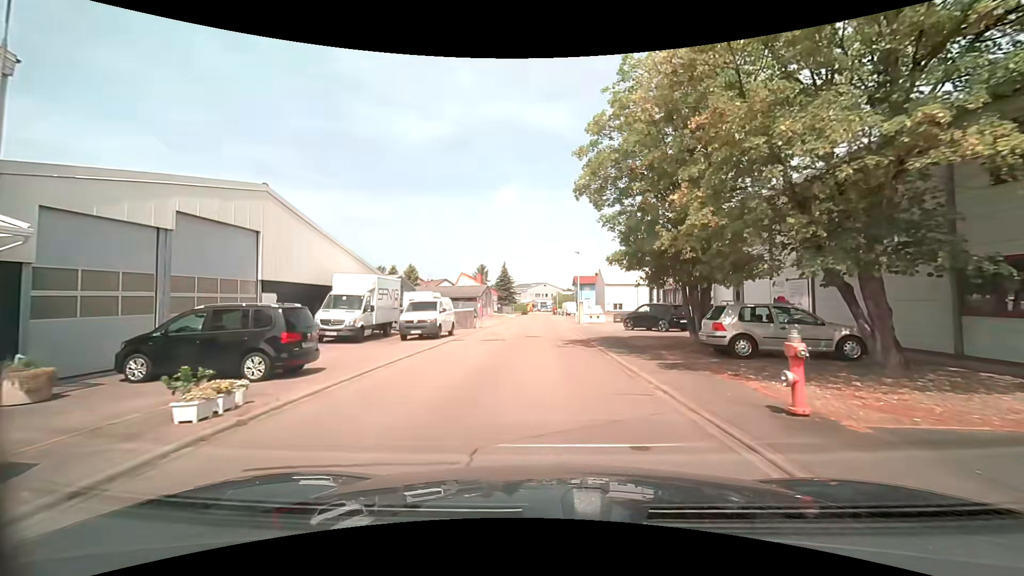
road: residential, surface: asphalt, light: Day
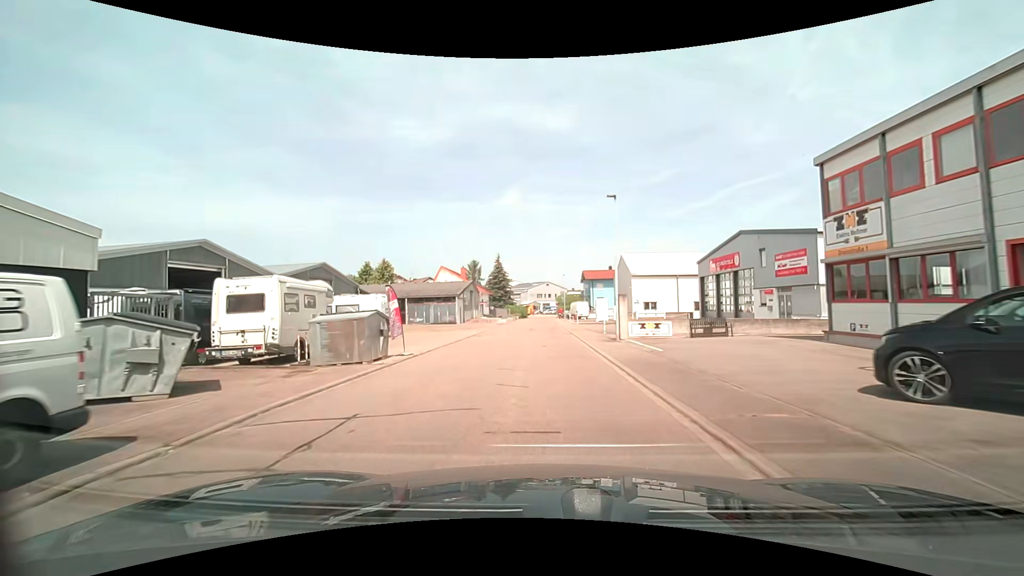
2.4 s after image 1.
(-0.1, +22.5) m; -1°
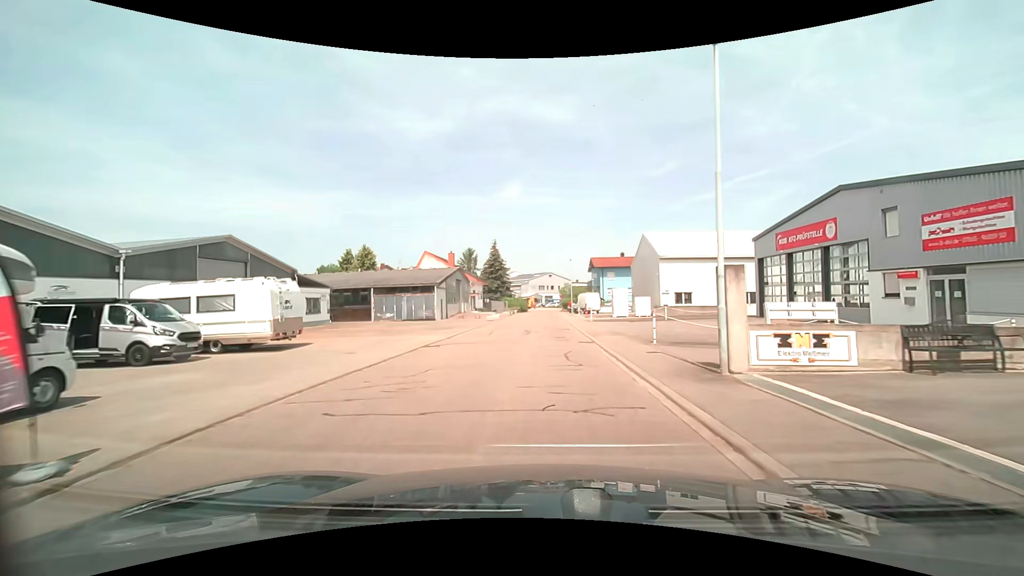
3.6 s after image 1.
(0.0, +12.5) m; 0°
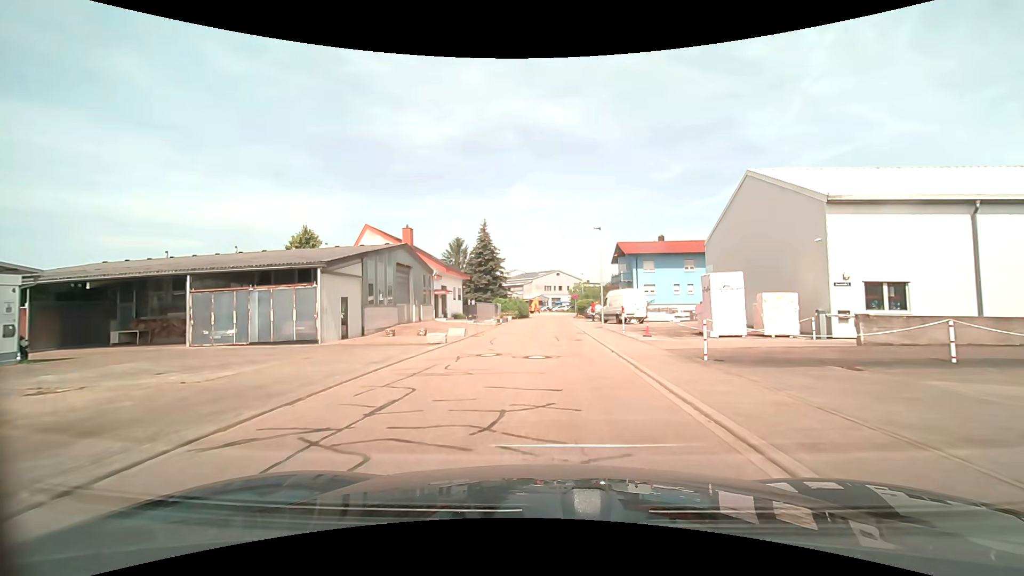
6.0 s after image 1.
(-0.2, +25.0) m; -1°
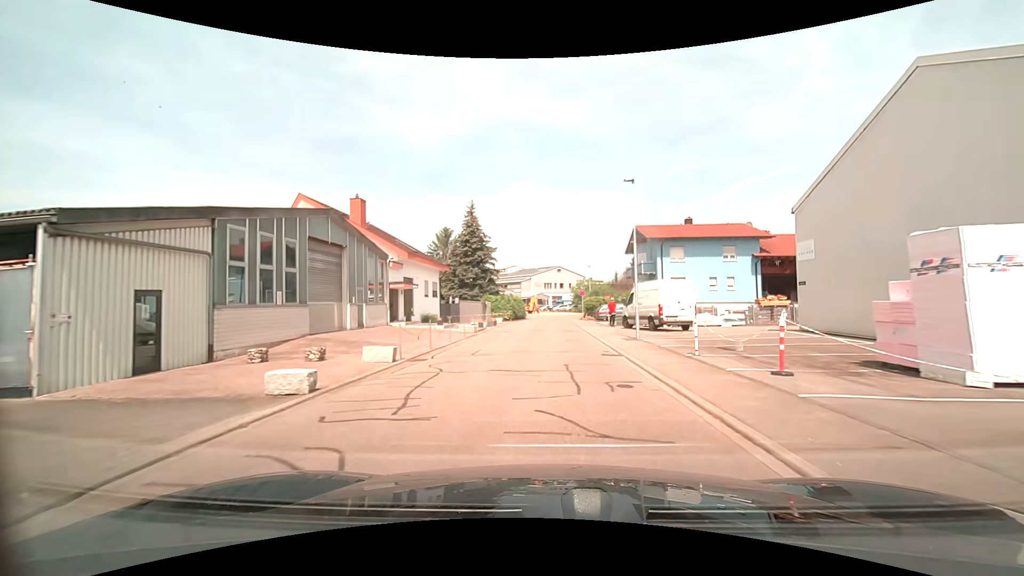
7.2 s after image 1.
(0.0, +12.0) m; 0°
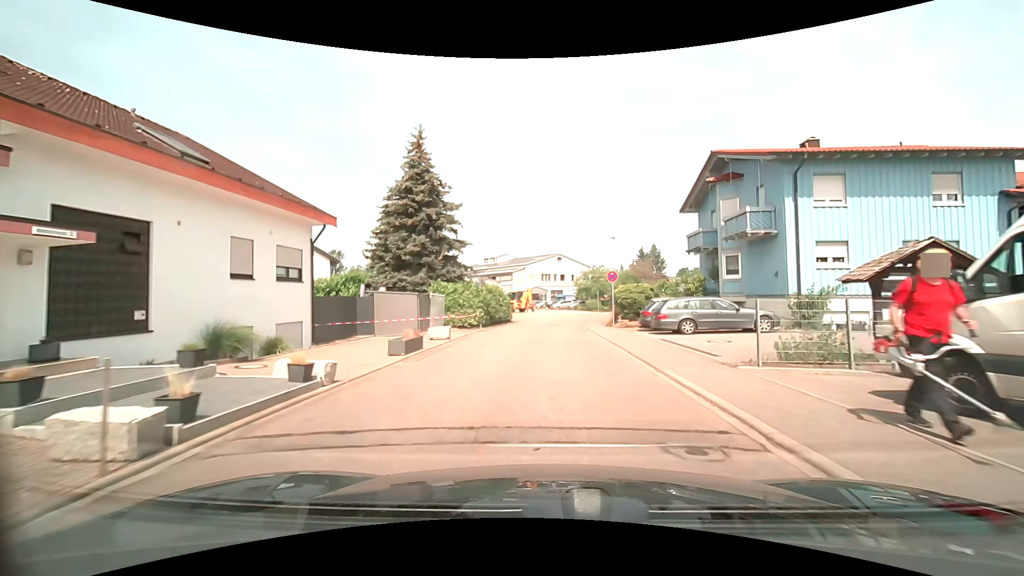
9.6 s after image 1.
(0.0, +23.6) m; 0°
(0, +10) (0, +20) (+1, +30) (+2, +40) (+4, +50) (+6, +59) (+10, +69) (+16, +77) (+22, +85) (+28, +93) m
